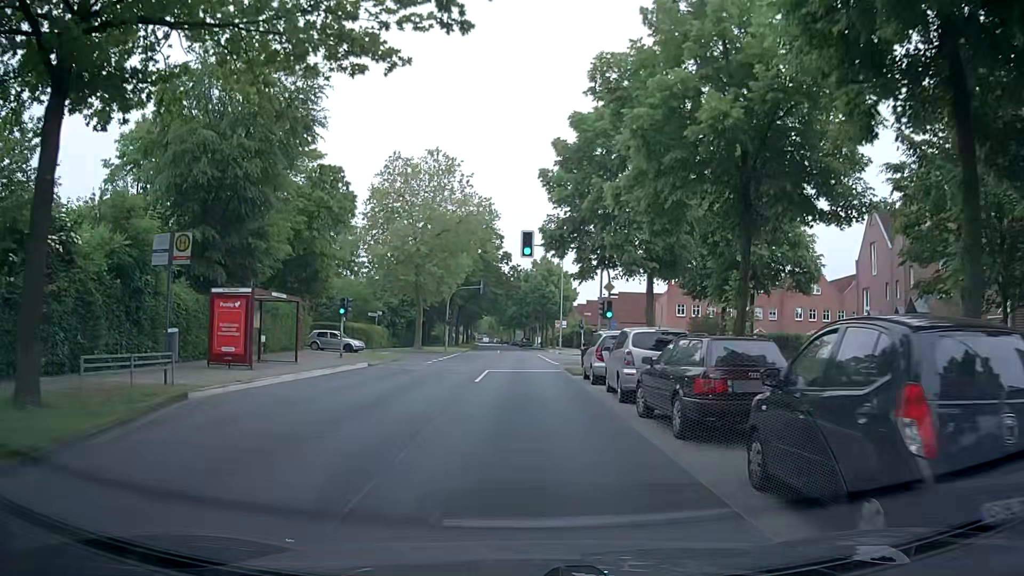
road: tertiary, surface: asphalt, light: Day
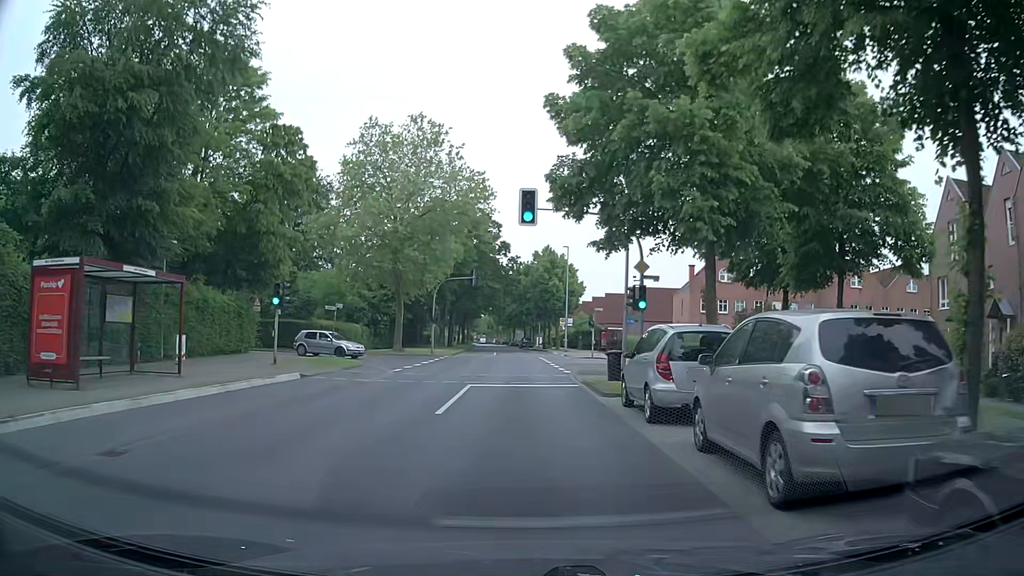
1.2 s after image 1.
(-0.1, +9.3) m; -1°
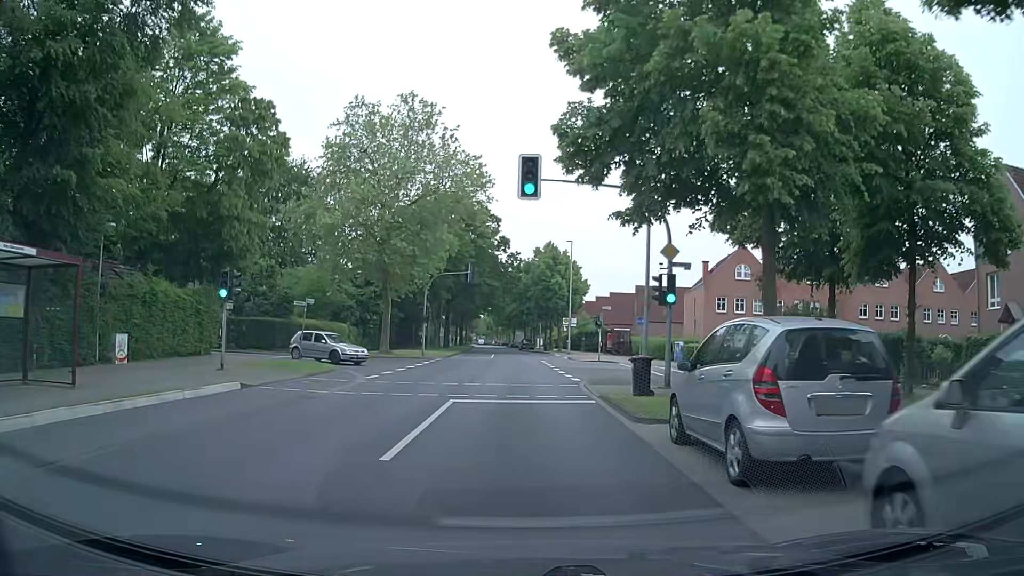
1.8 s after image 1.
(0.0, +4.7) m; 0°
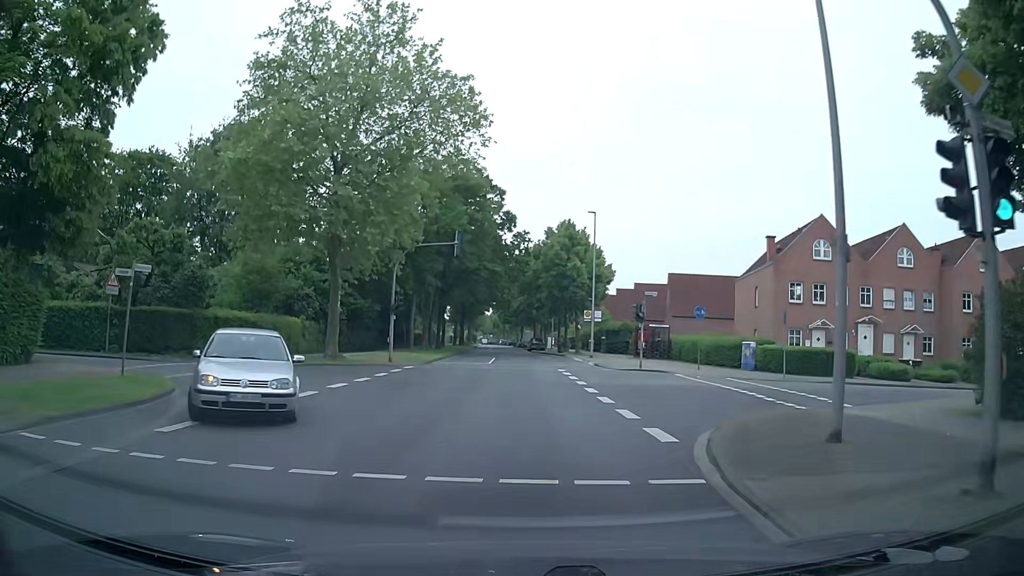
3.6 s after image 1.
(0.0, +13.9) m; -1°
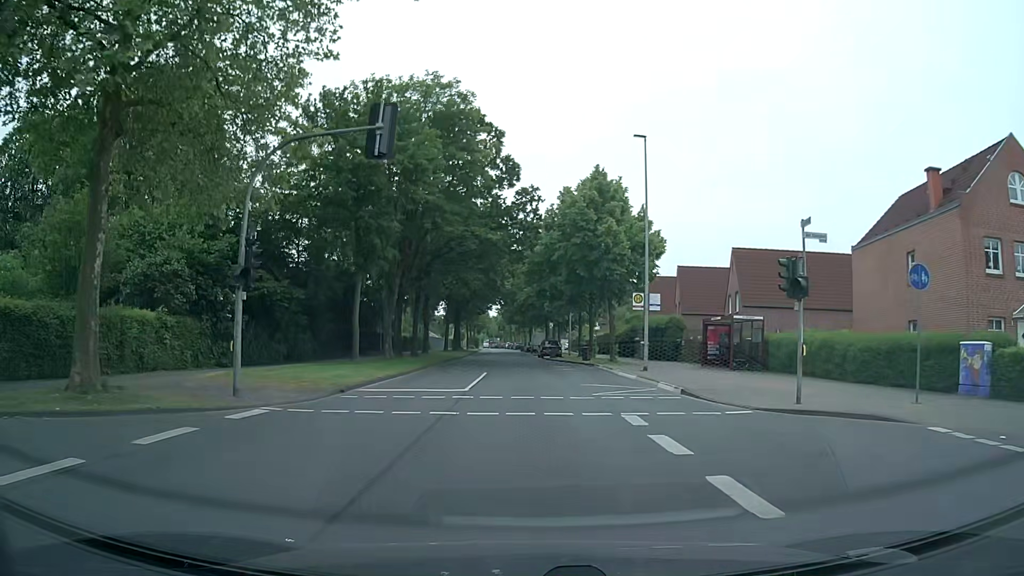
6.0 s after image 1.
(-0.1, +18.9) m; -1°
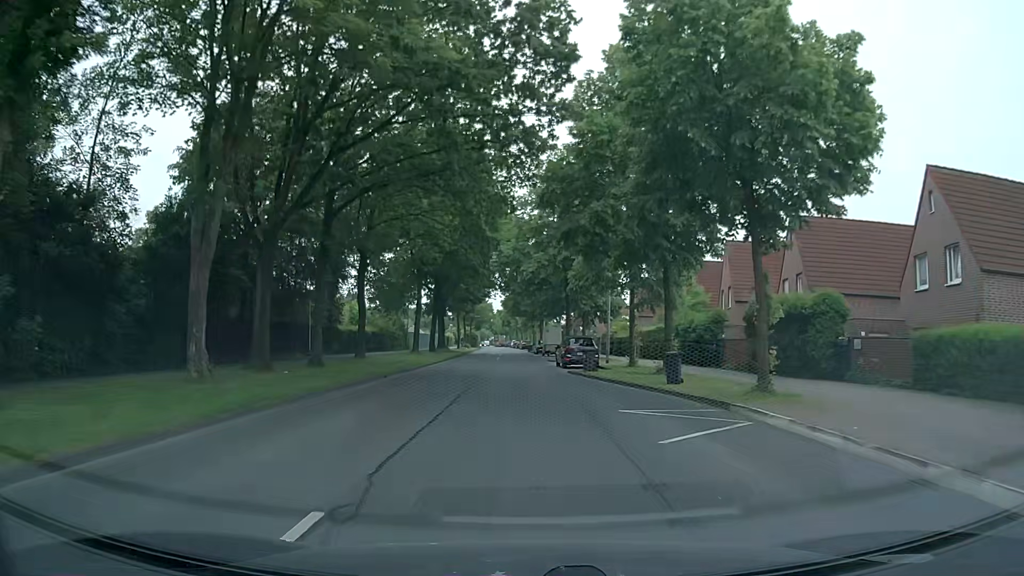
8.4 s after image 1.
(-0.1, +24.9) m; -1°
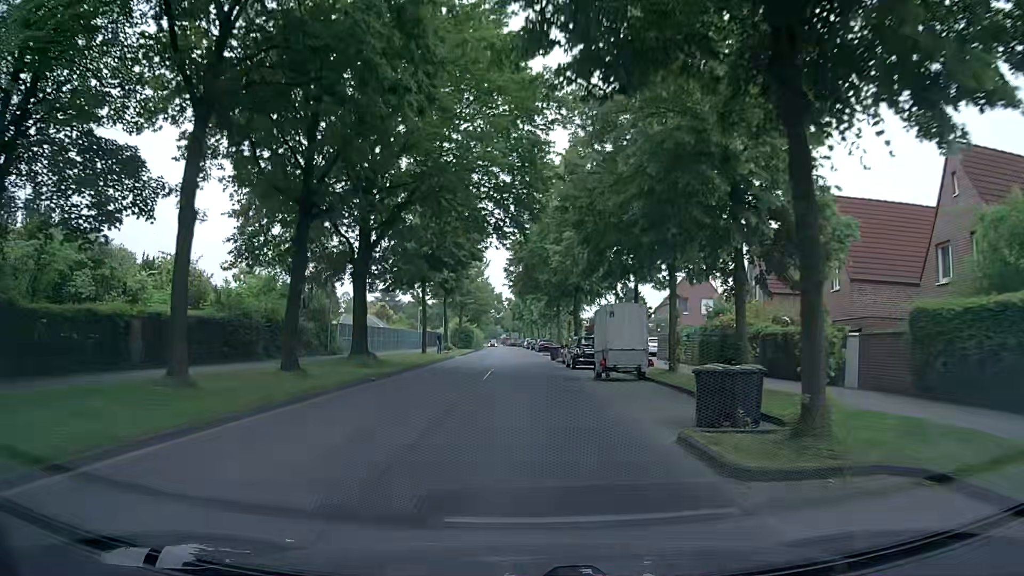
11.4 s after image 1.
(-0.4, +36.0) m; -1°
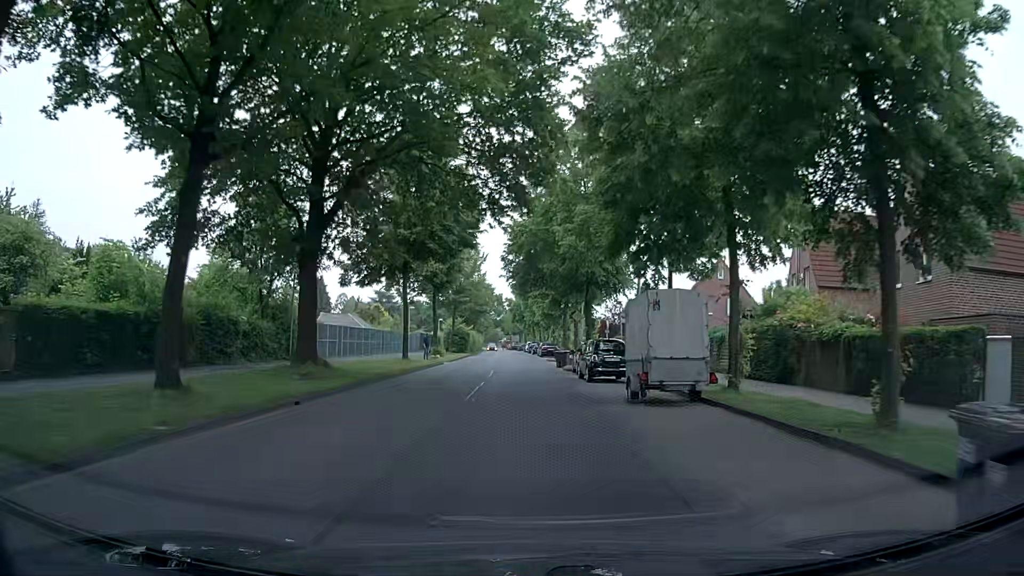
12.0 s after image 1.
(-0.1, +7.3) m; 0°
(0, +10) (0, +20) (0, +30) (0, +40) (-1, +50) (-1, +60) (-1, +70) (-2, +80) (-2, +90) (-3, +100) m
